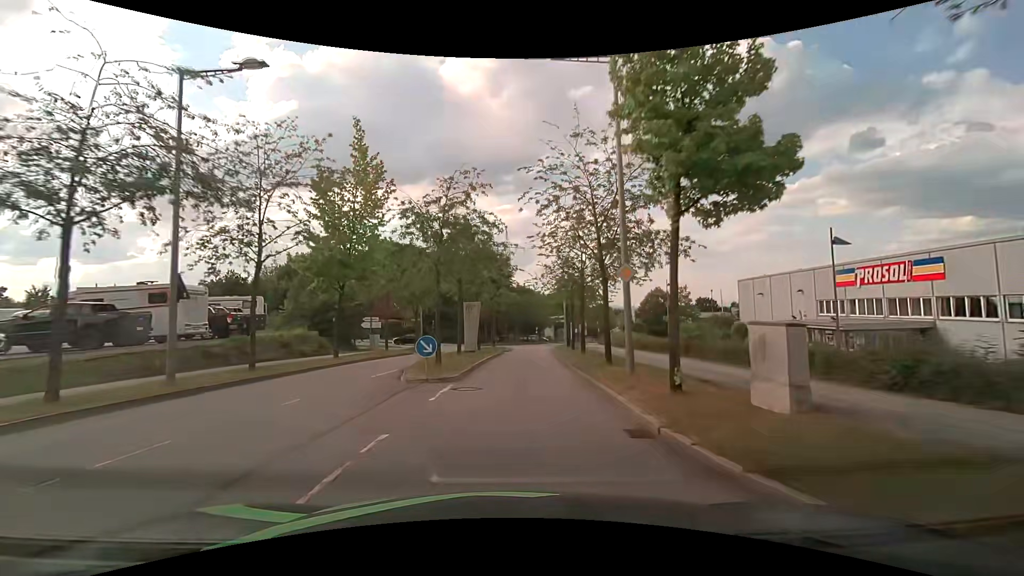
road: residential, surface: asphalt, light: Day
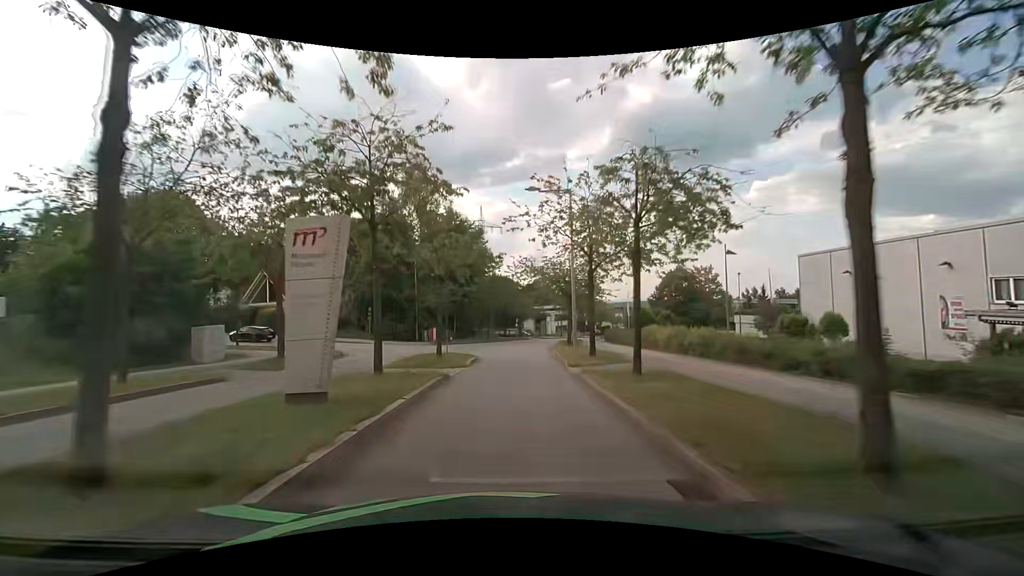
(+0.7, +21.2) m; +3°
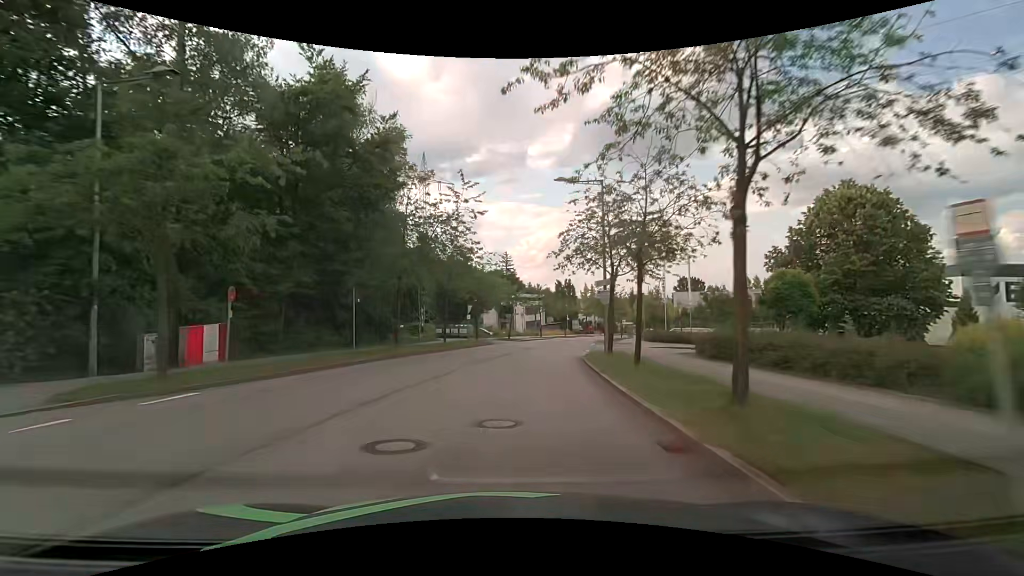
(+1.0, +36.8) m; +4°
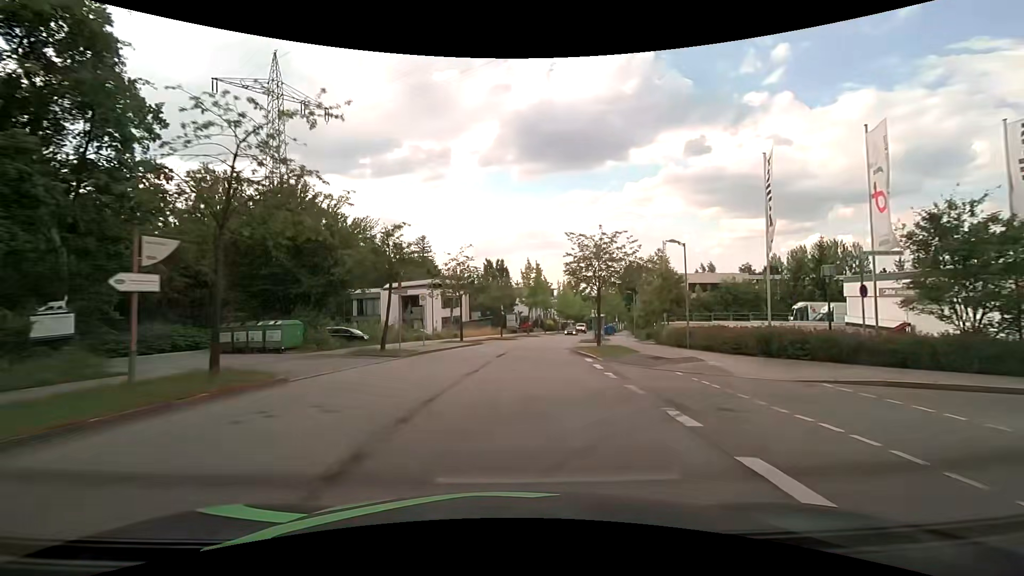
(+2.2, +30.4) m; +9°
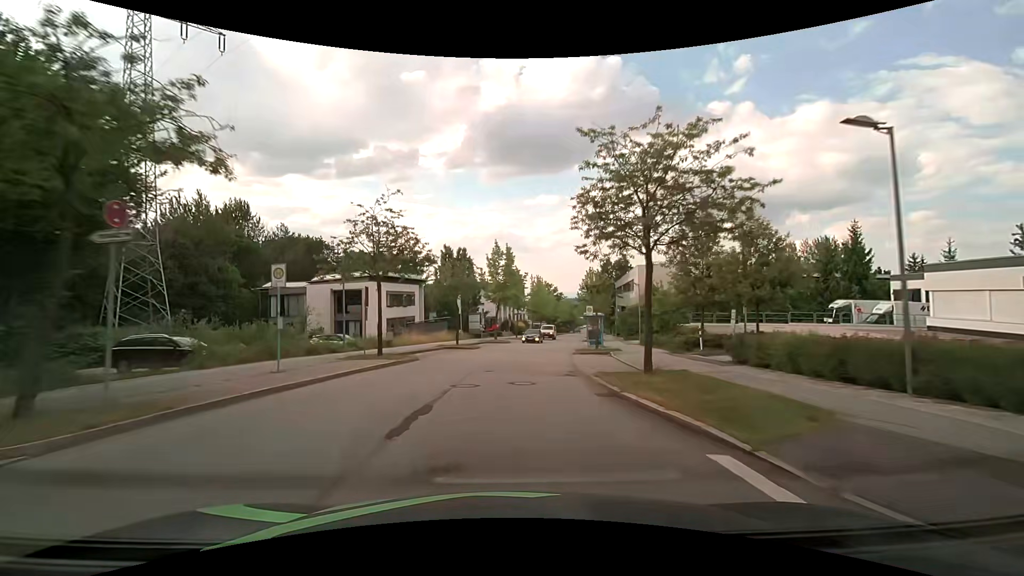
(+0.5, +15.2) m; +4°
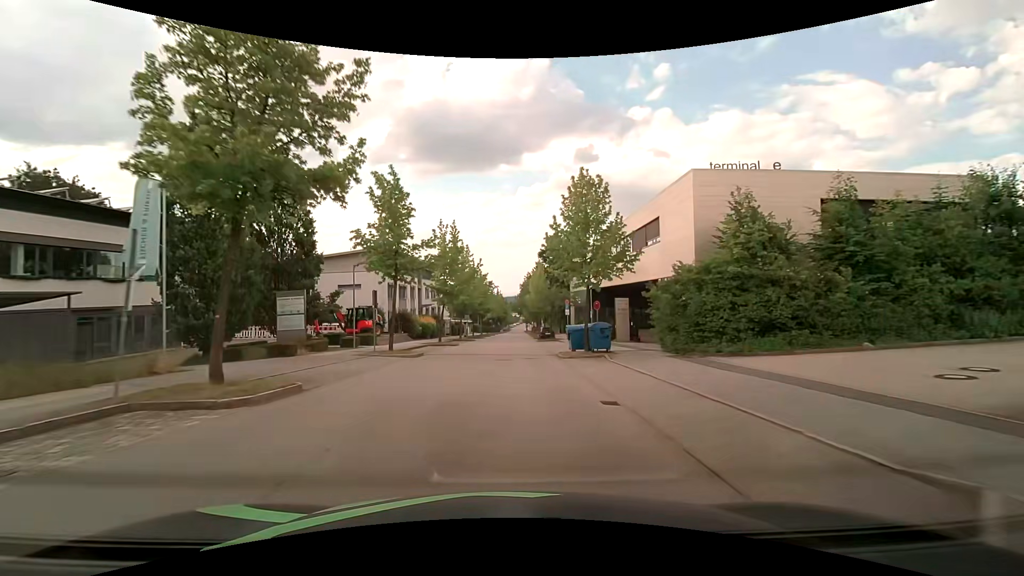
(+3.0, +37.9) m; +8°
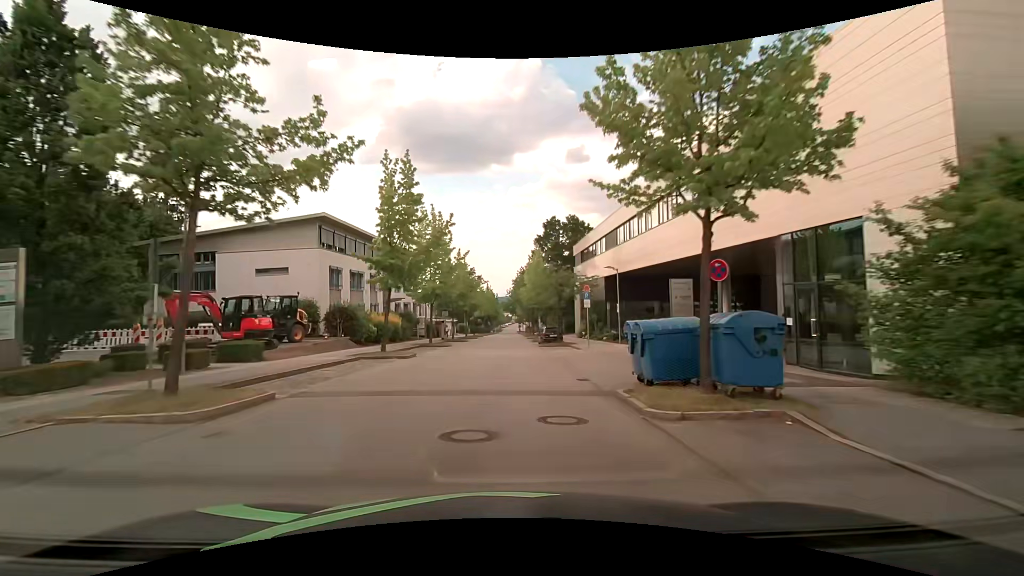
(+0.2, +15.2) m; +1°
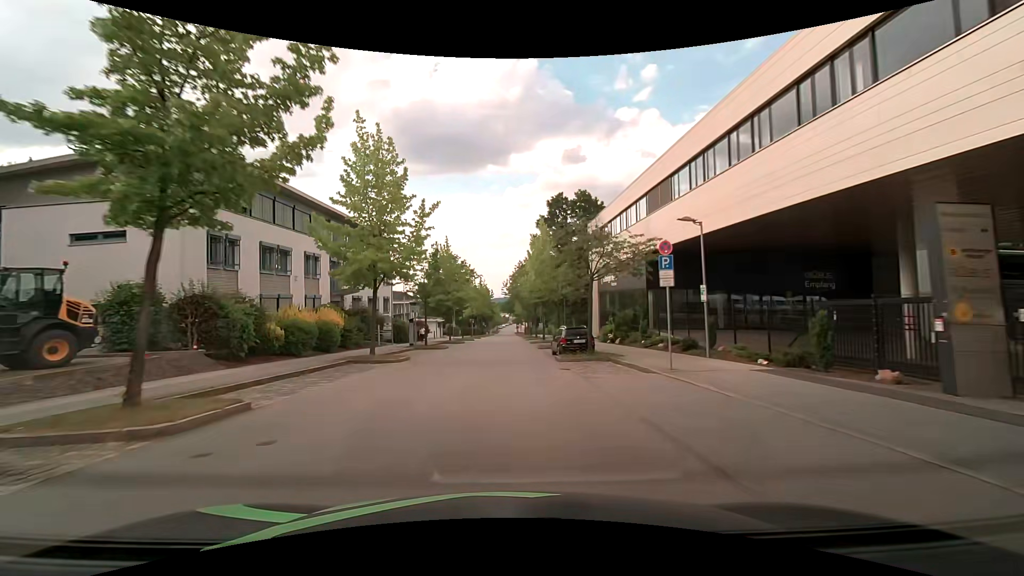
(+0.1, +15.2) m; +1°
